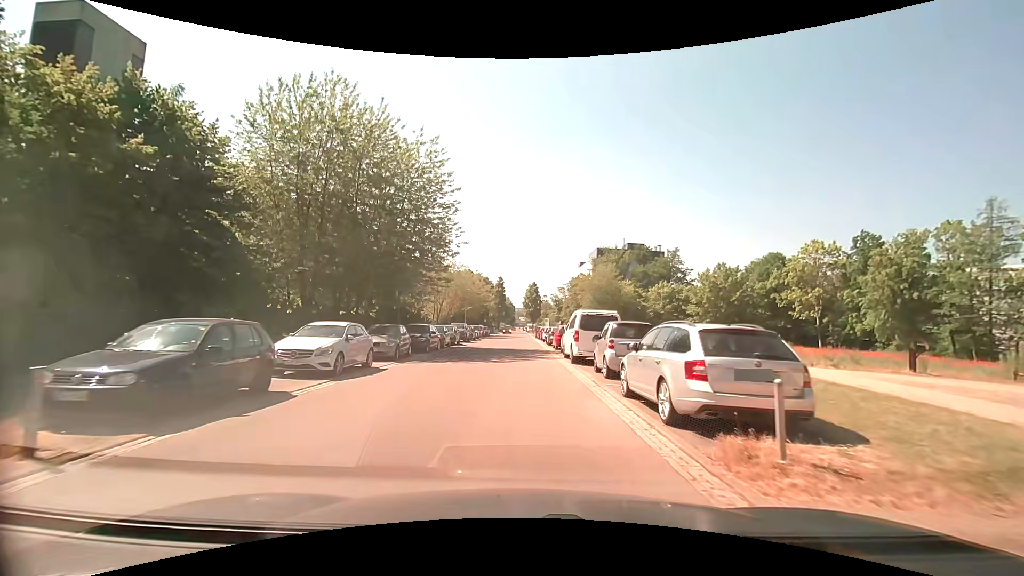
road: unclassified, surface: asphalt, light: Day
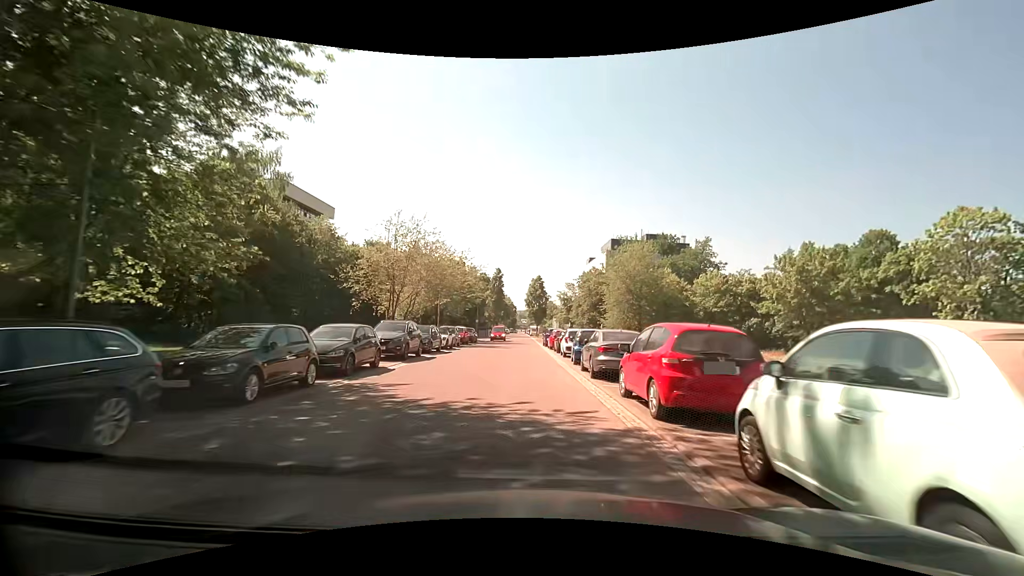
(-0.1, +22.8) m; 0°
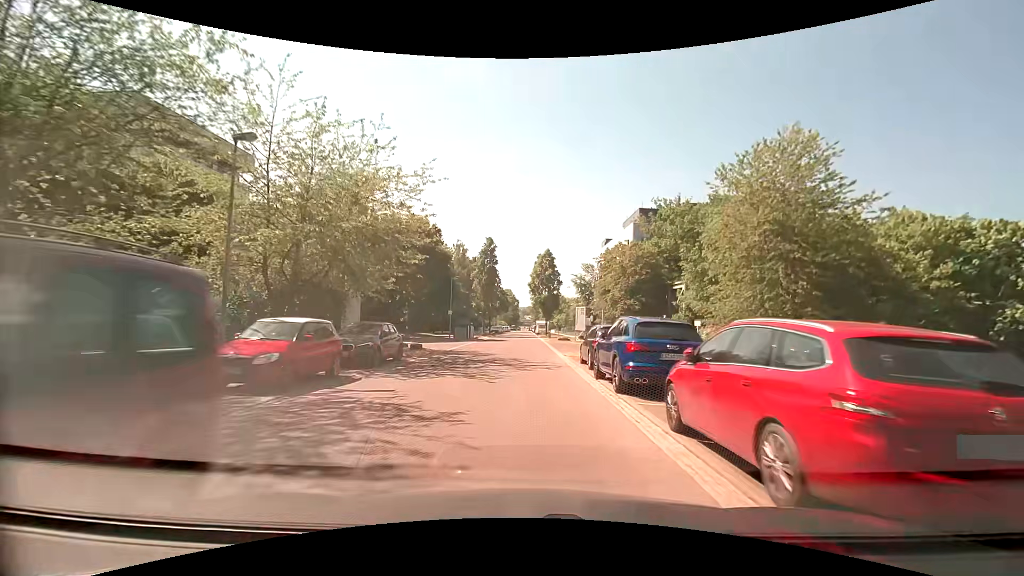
(-0.2, +32.2) m; 0°
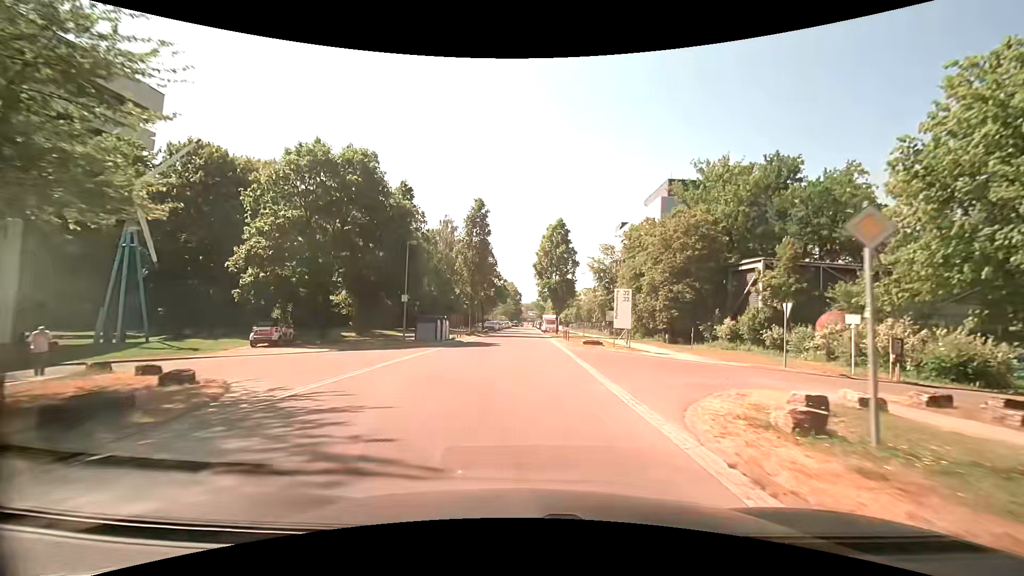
(-0.1, +19.7) m; -1°
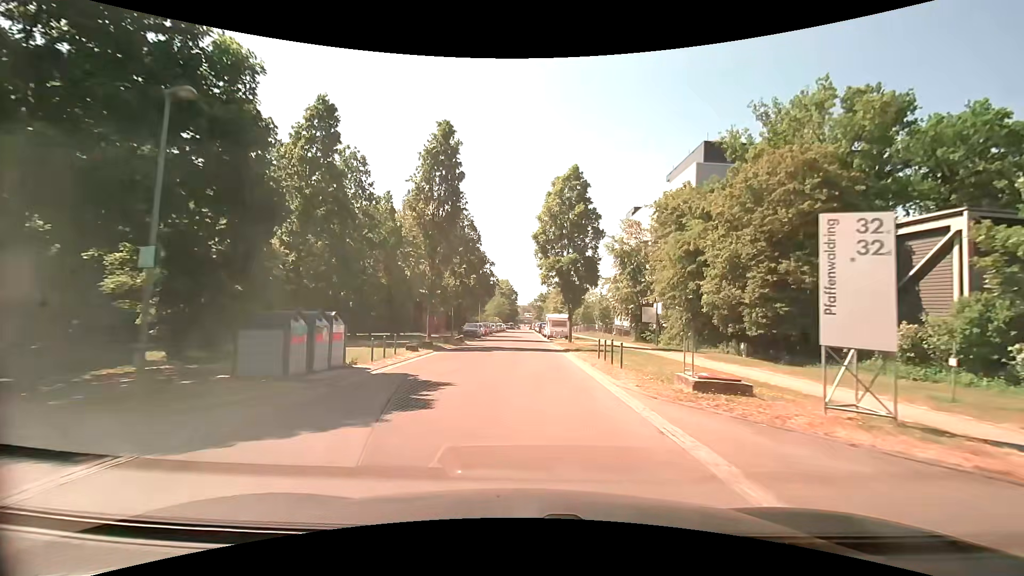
(+0.1, +20.3) m; +1°
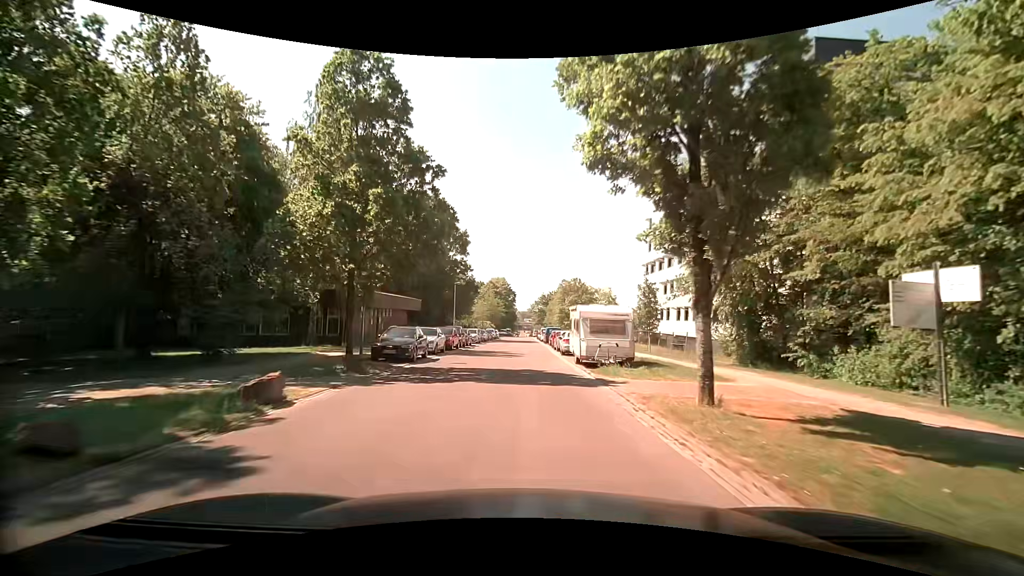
(-0.1, +27.8) m; 0°
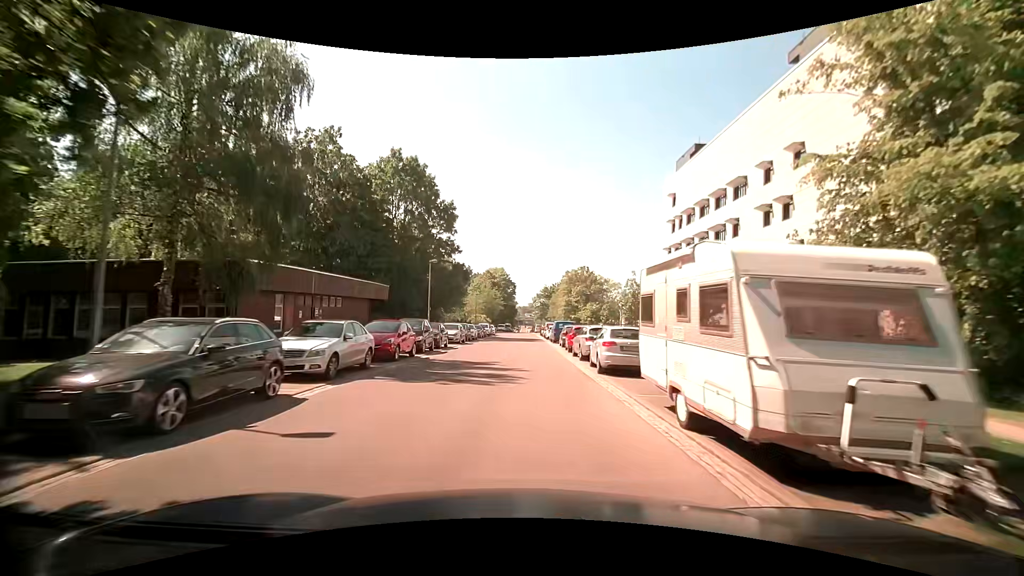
(0.0, +14.2) m; 0°
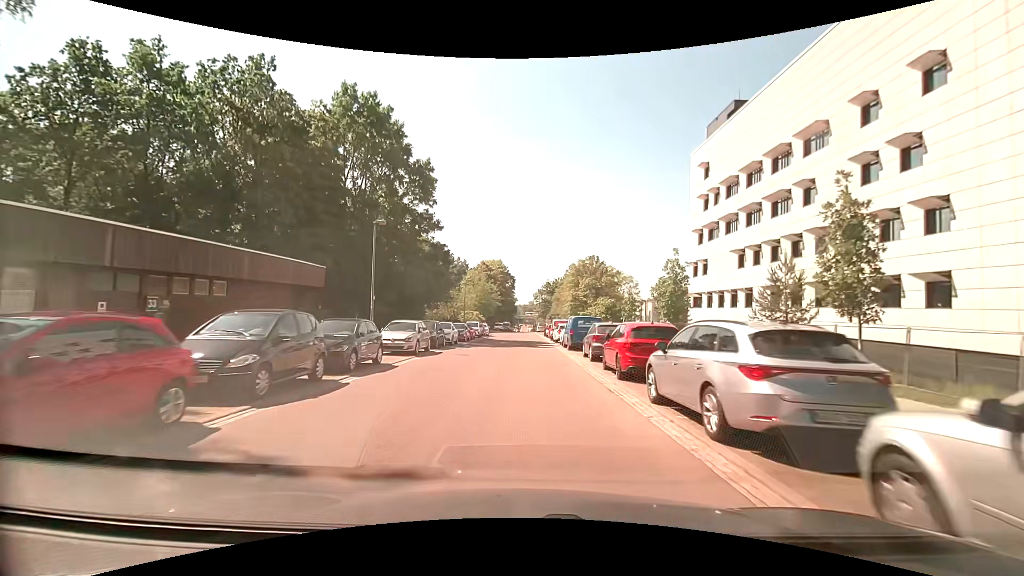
(+0.1, +14.1) m; +1°
(0, +10) (0, +20) (0, +30) (0, +40) (0, +50) (0, +60) (0, +70) (0, +80) (-1, +90) (-1, +100) m
